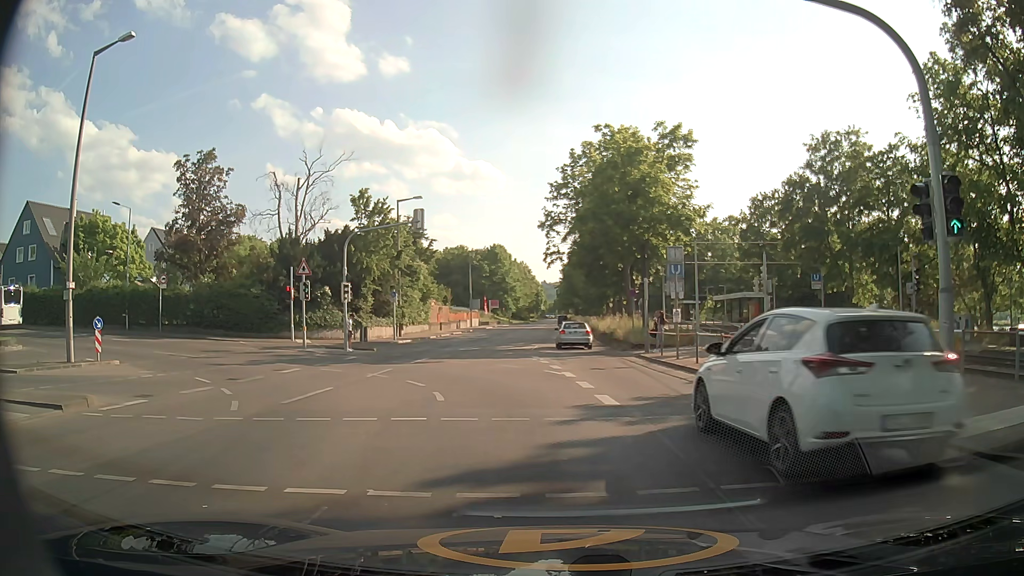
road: secondary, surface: asphalt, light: Day
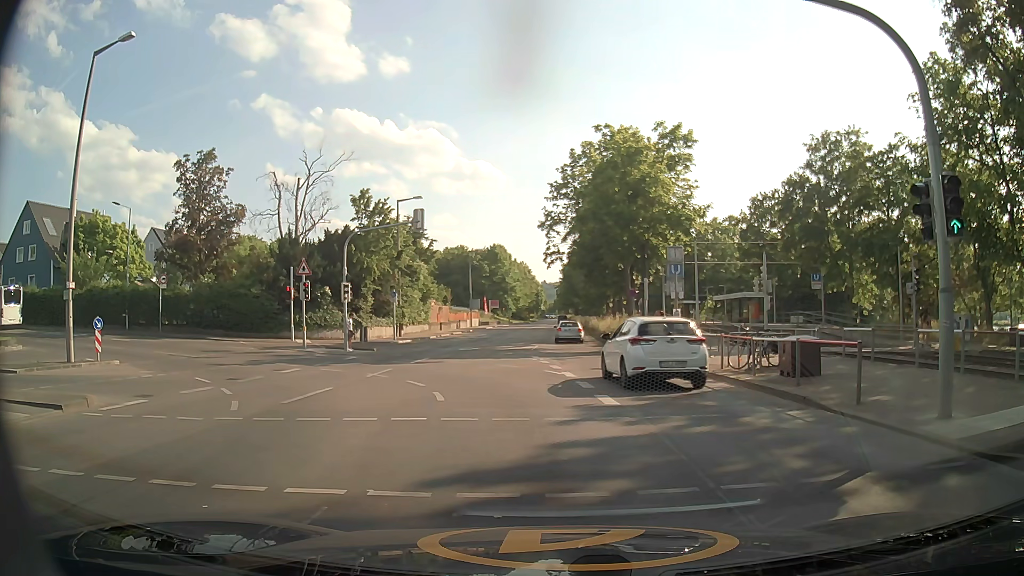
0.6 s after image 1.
(0.0, 0.0) m; 0°
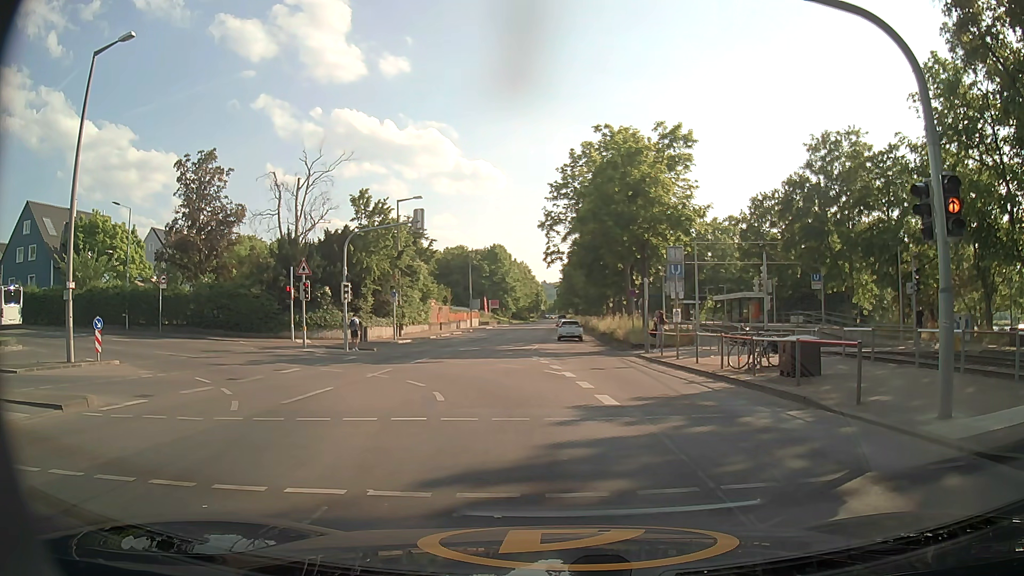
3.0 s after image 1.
(0.0, 0.0) m; 0°
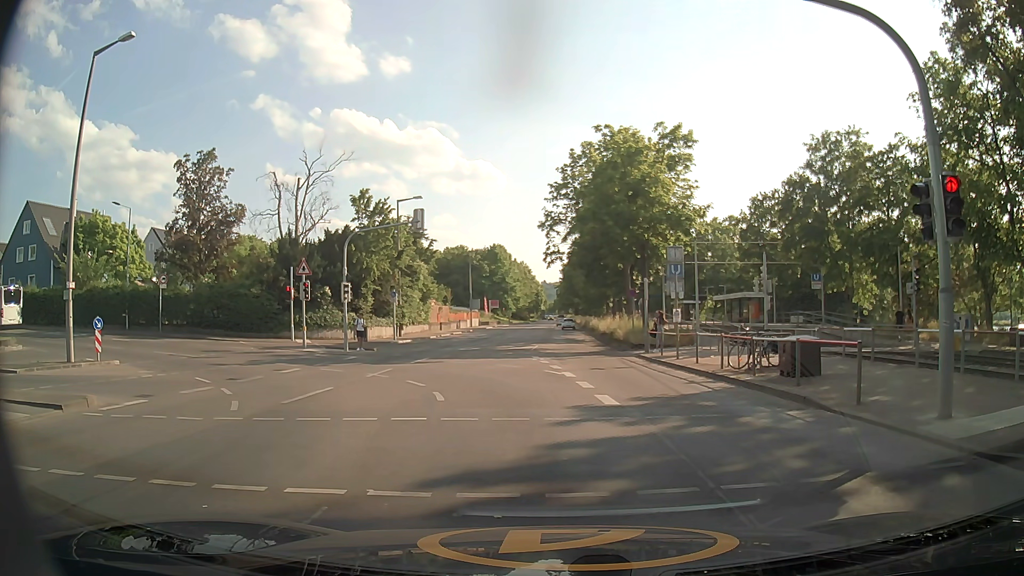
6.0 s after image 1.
(0.0, 0.0) m; 0°
(0, +10) (-2, +20) (-8, +27) (-18, +31) (-27, +33) (-37, +34) (-47, +34) (-57, +35) (-67, +36) (-77, +37) m
